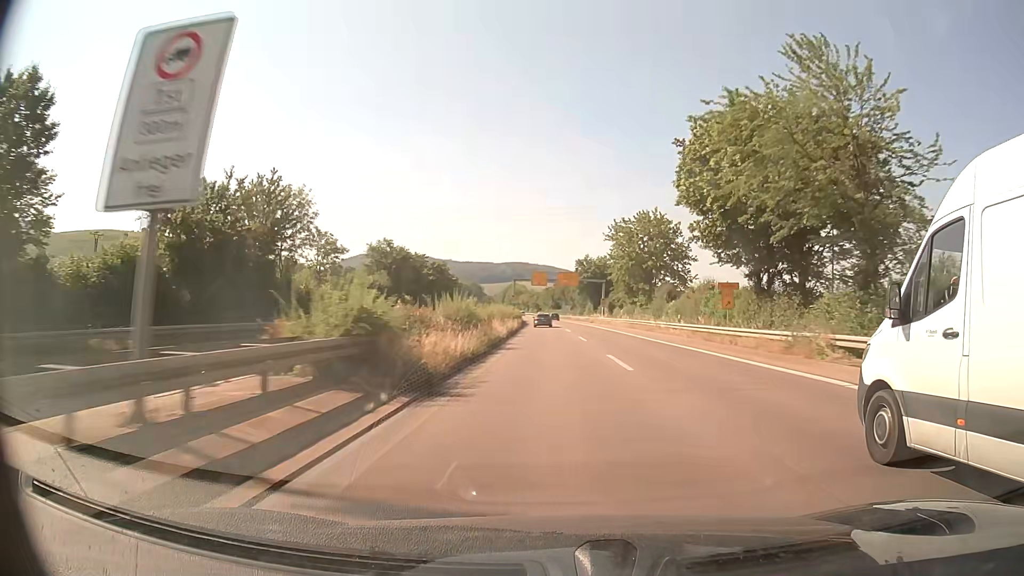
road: trunk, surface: asphalt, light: Day
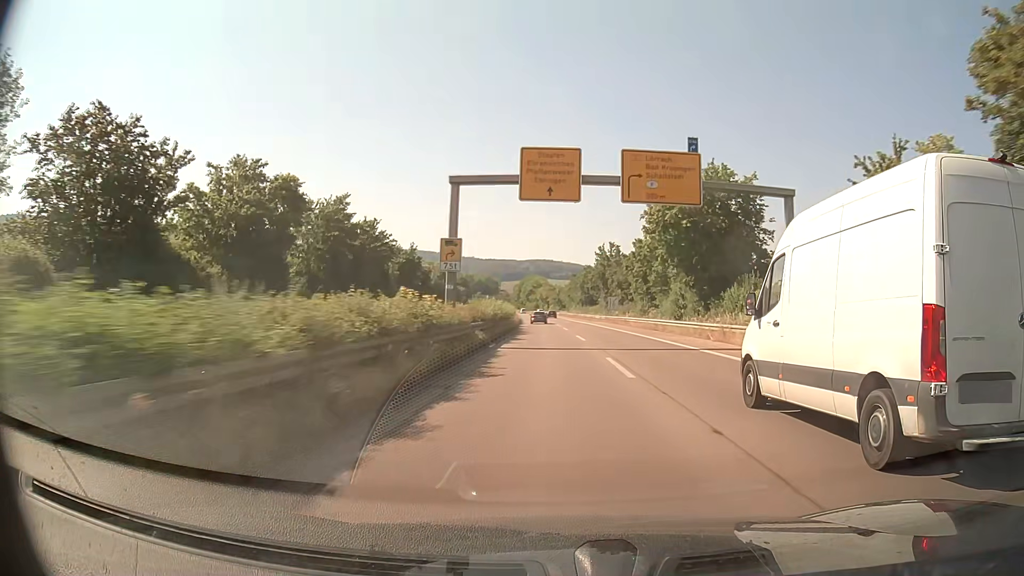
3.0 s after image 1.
(-1.5, +74.2) m; -2°
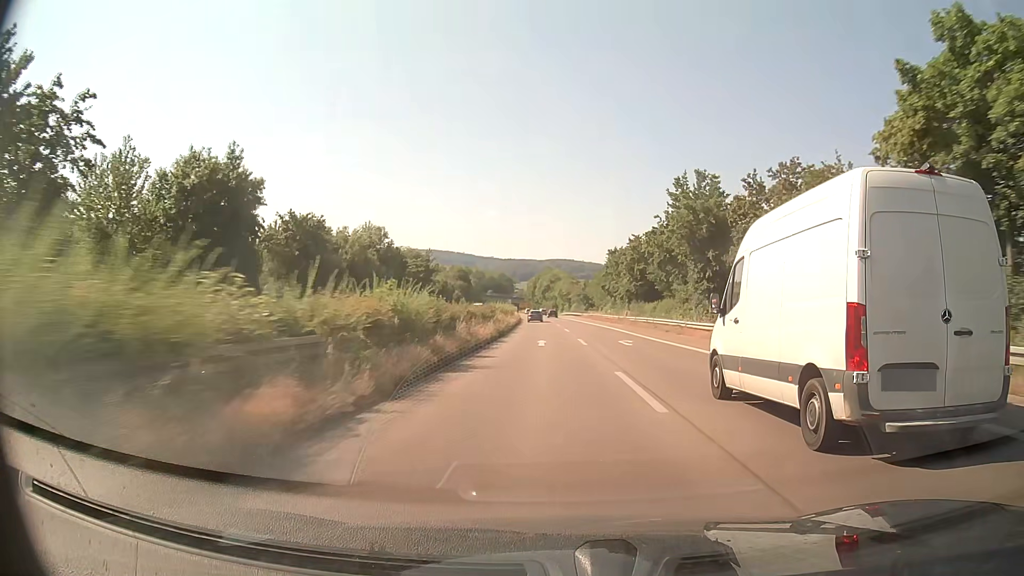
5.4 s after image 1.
(-0.8, +58.5) m; -2°
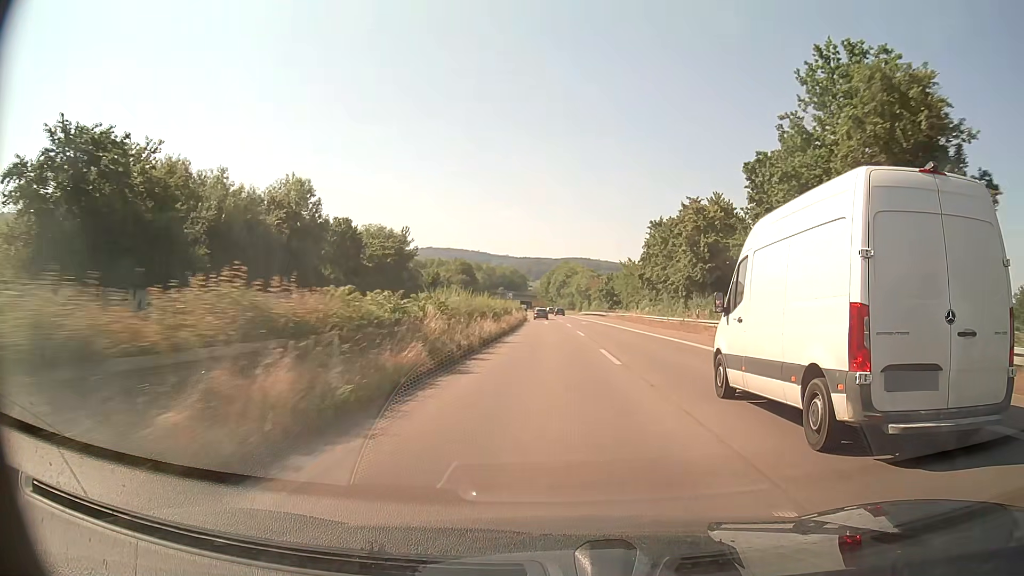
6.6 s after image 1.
(-0.3, +28.7) m; -1°
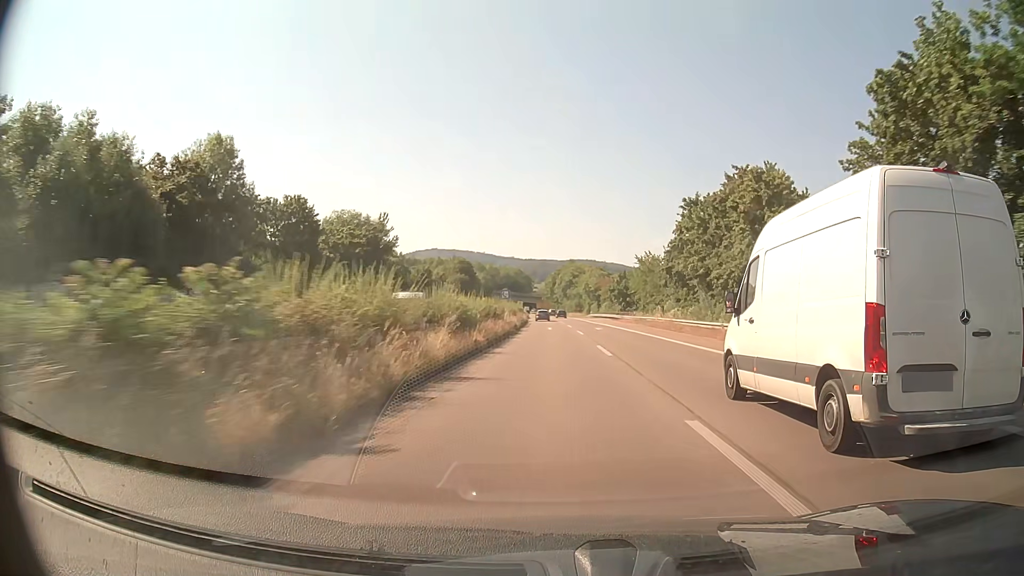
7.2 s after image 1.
(-0.1, +14.2) m; 0°
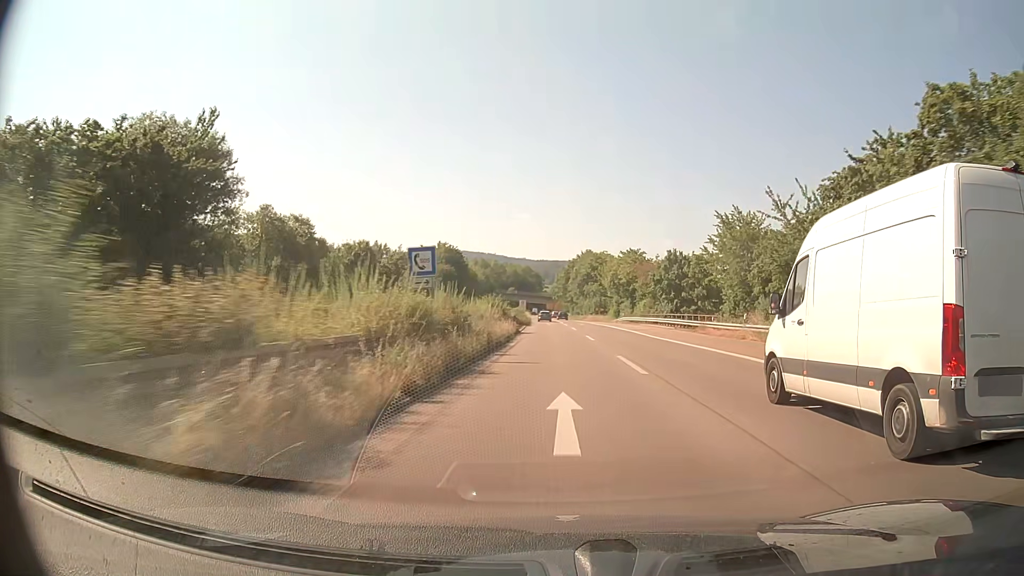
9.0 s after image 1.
(-0.5, +41.6) m; -1°
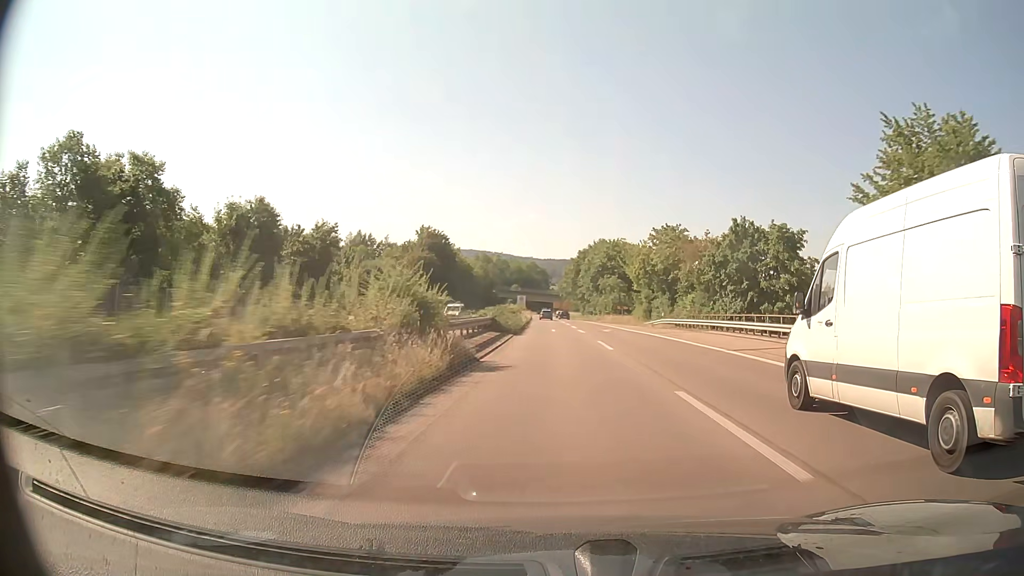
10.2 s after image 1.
(-0.1, +27.2) m; 0°
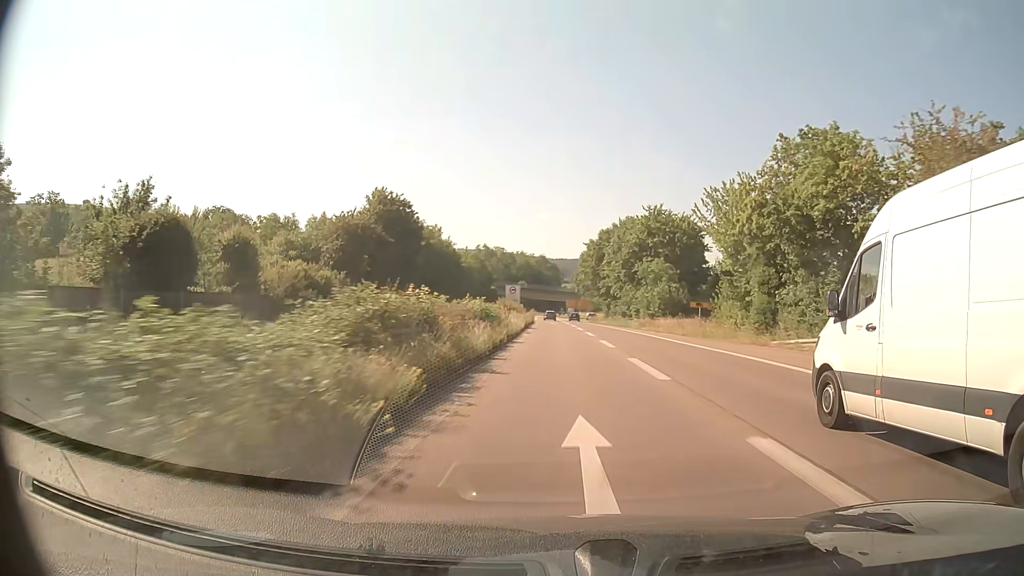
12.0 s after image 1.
(-0.4, +40.0) m; -1°
(0, +10) (0, +20) (0, +30) (0, +40) (0, +50) (0, +60) (0, +70) (-1, +80) (-1, +90) (-1, +100) m
